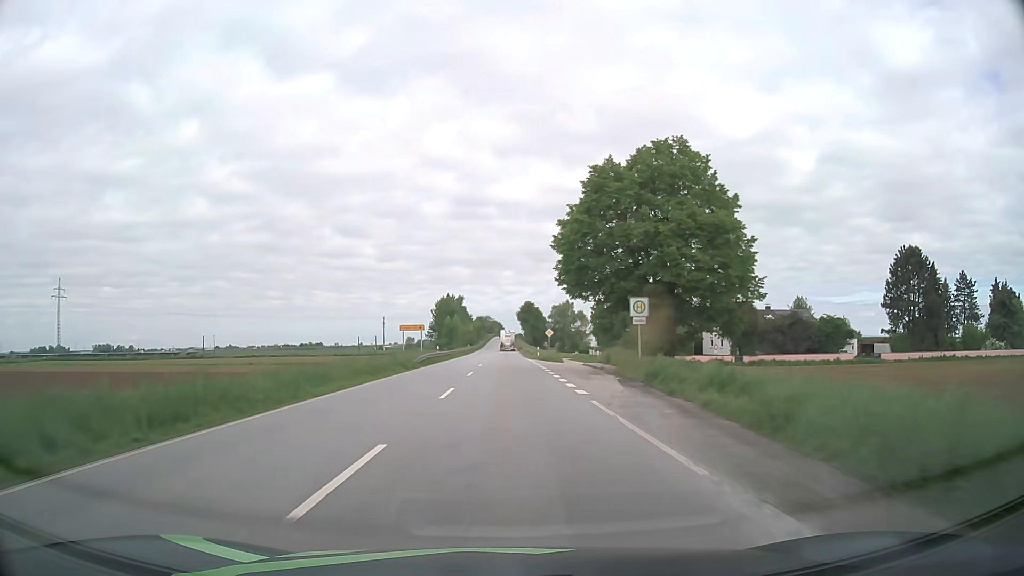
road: primary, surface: asphalt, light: Day
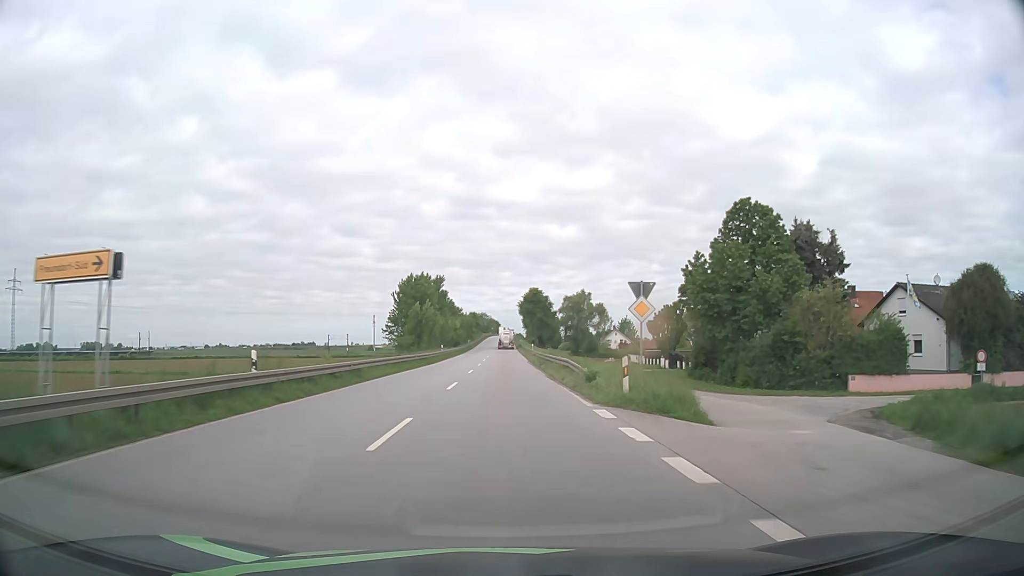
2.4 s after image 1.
(0.0, +44.8) m; 0°
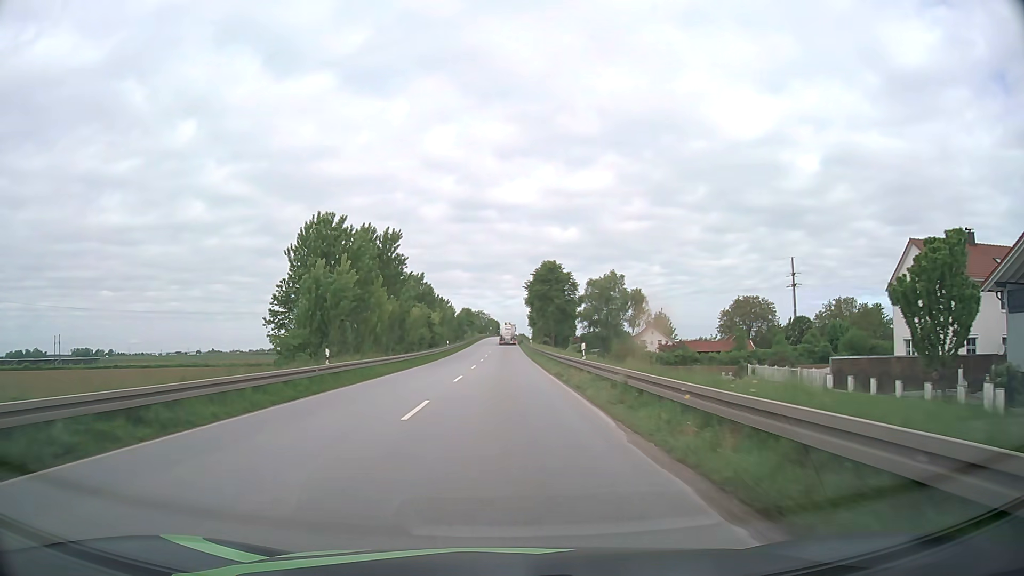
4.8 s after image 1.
(-0.3, +44.6) m; 0°
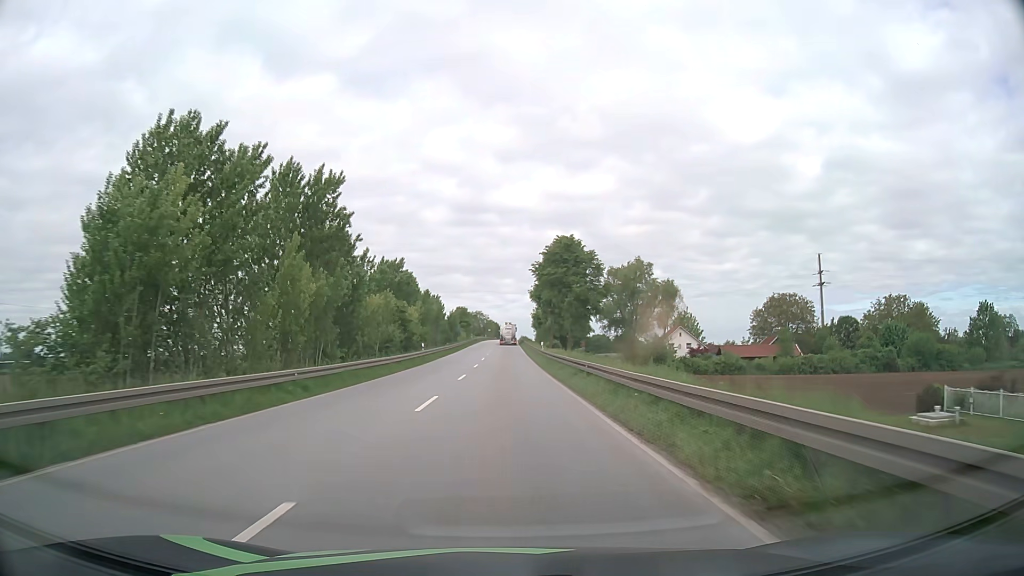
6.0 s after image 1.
(0.0, +22.4) m; 0°
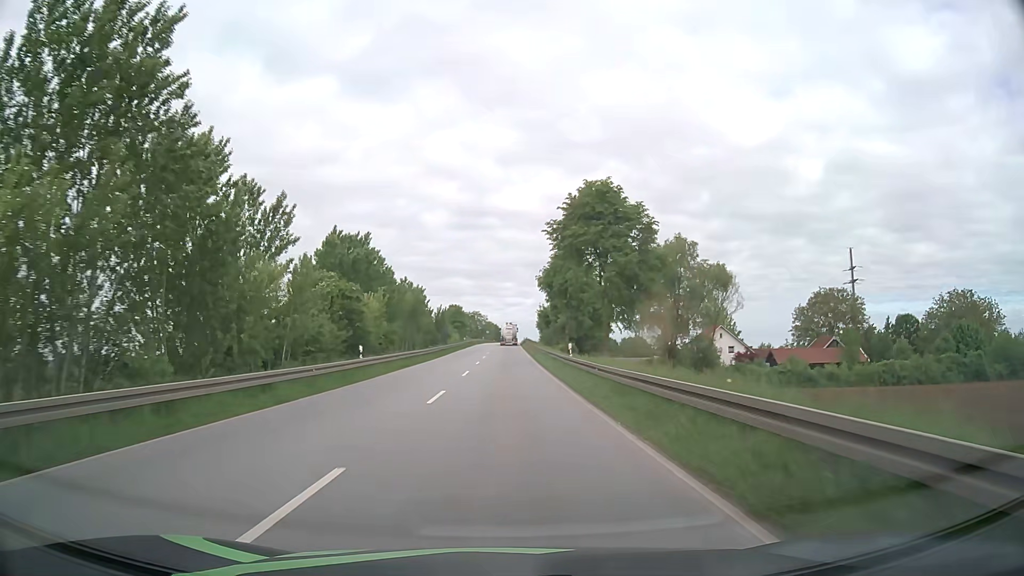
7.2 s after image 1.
(0.0, +22.5) m; 0°
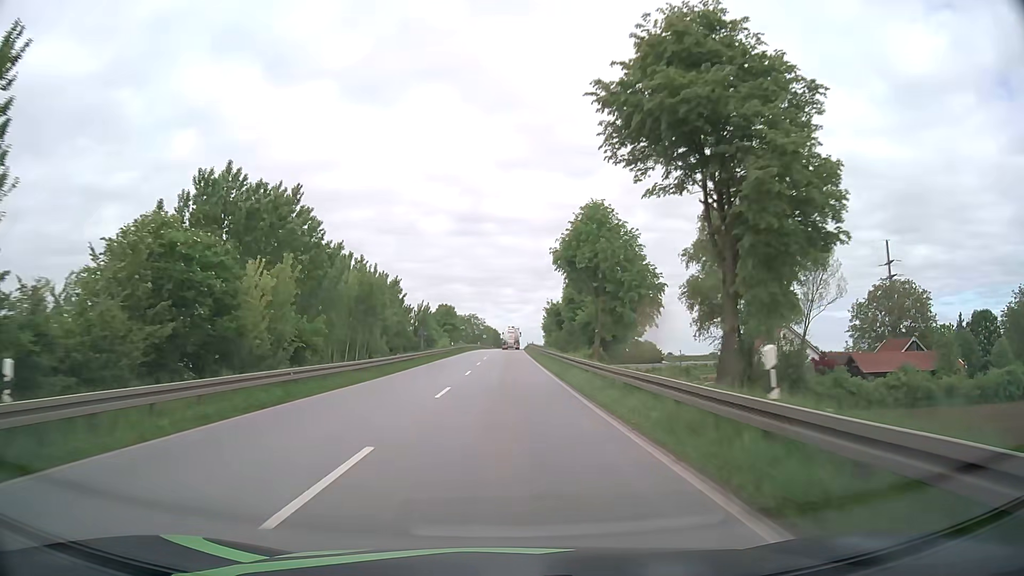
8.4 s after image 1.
(0.0, +22.6) m; 0°
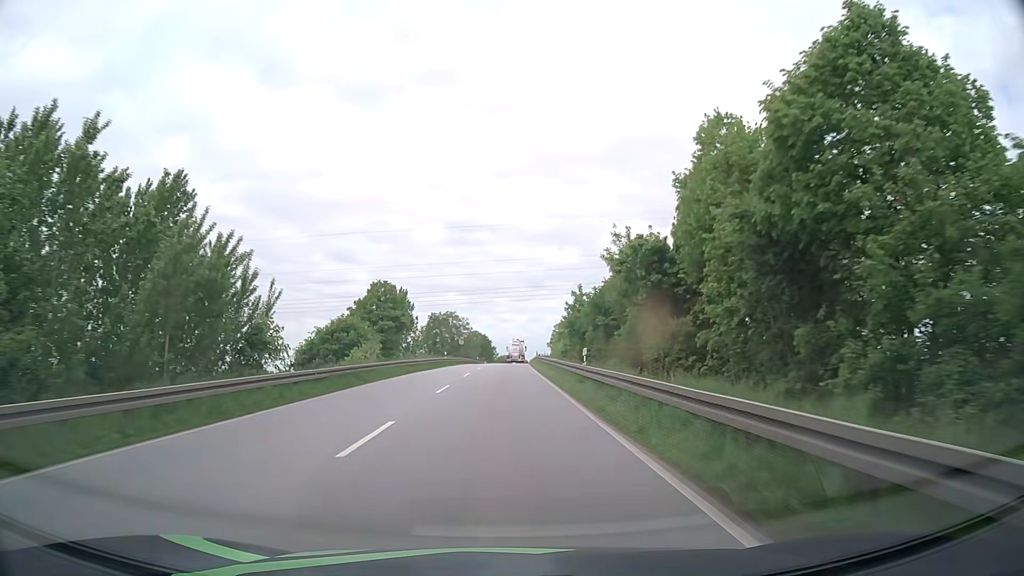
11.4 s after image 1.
(+0.2, +56.8) m; +1°
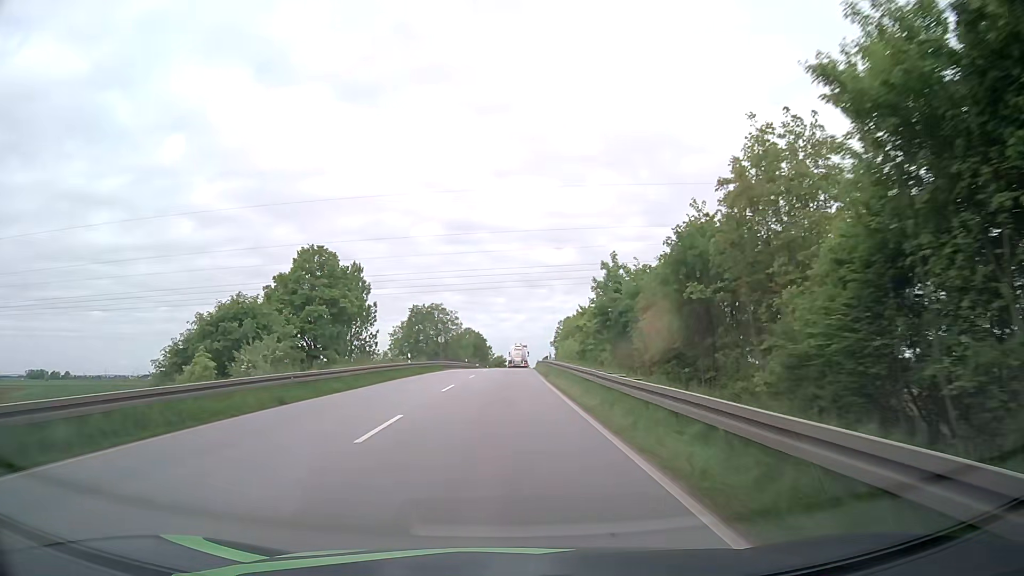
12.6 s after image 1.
(0.0, +22.8) m; 0°
(0, +10) (0, +20) (0, +30) (0, +40) (0, +50) (0, +60) (+1, +70) (+1, +80) (+1, +90) (+2, +100) m
